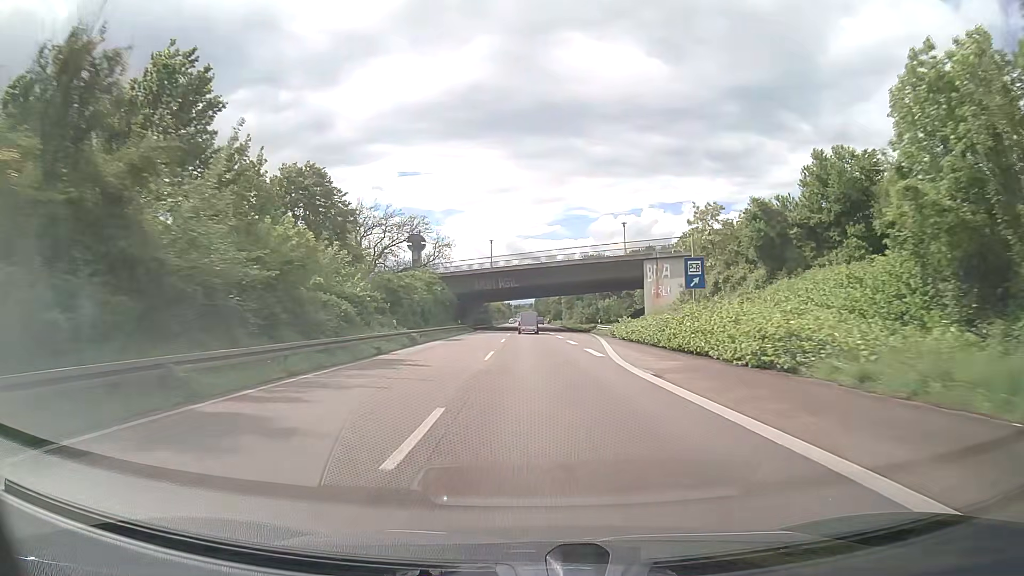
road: trunk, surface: asphalt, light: Day
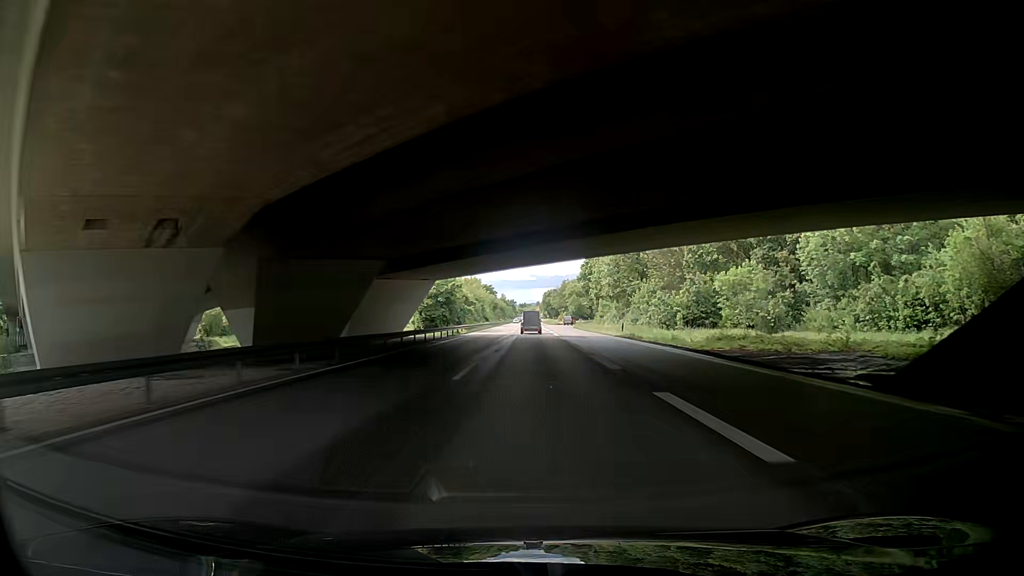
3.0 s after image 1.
(-0.5, +78.6) m; -1°
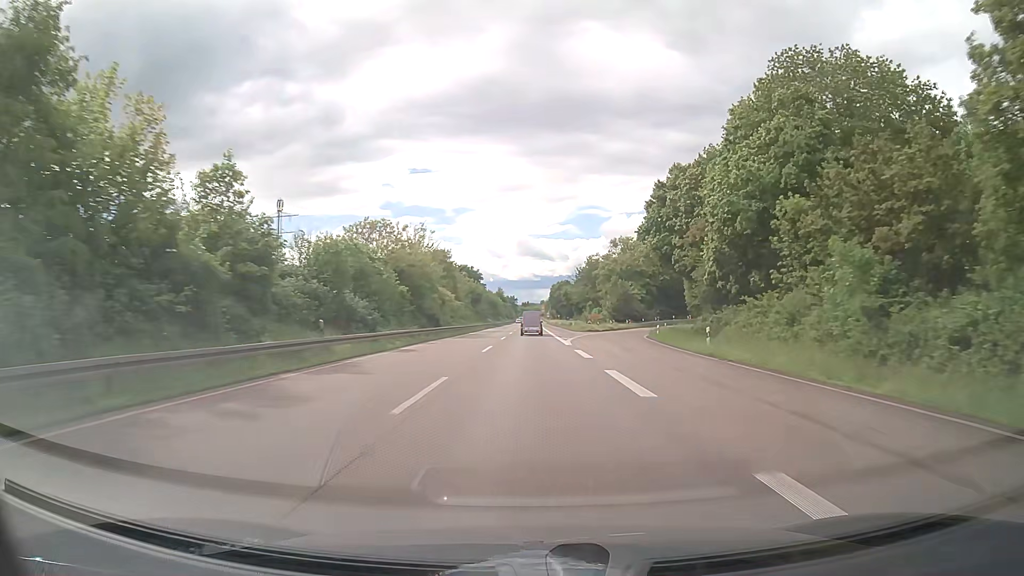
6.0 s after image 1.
(-0.6, +78.5) m; 0°
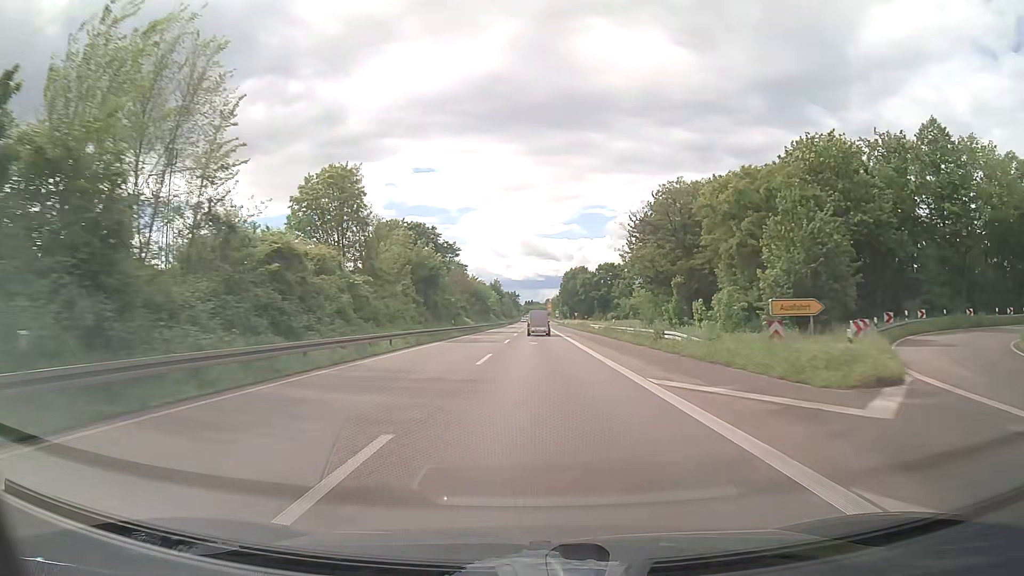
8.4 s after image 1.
(-0.3, +62.7) m; 0°
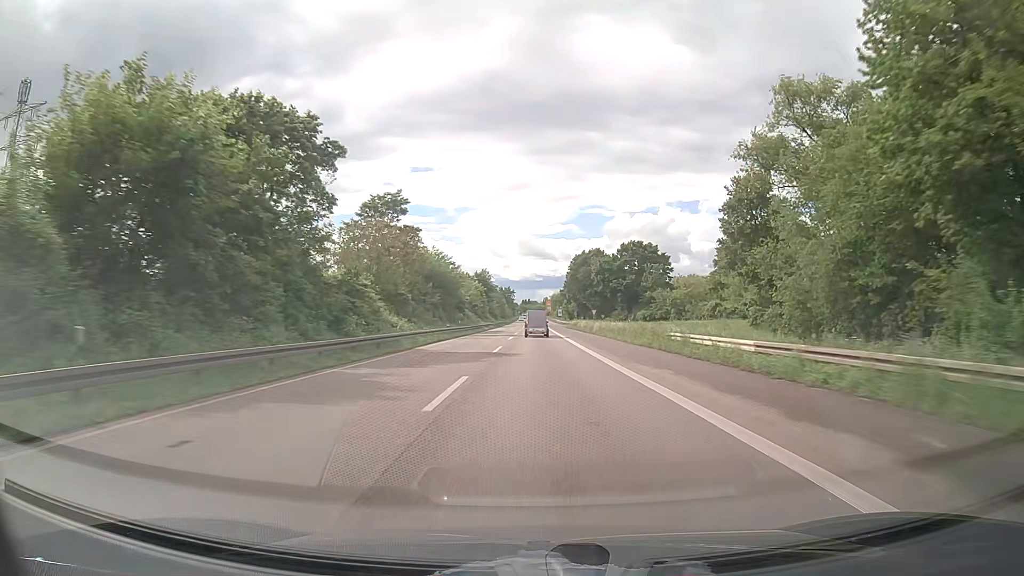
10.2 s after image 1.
(+0.1, +47.0) m; 0°
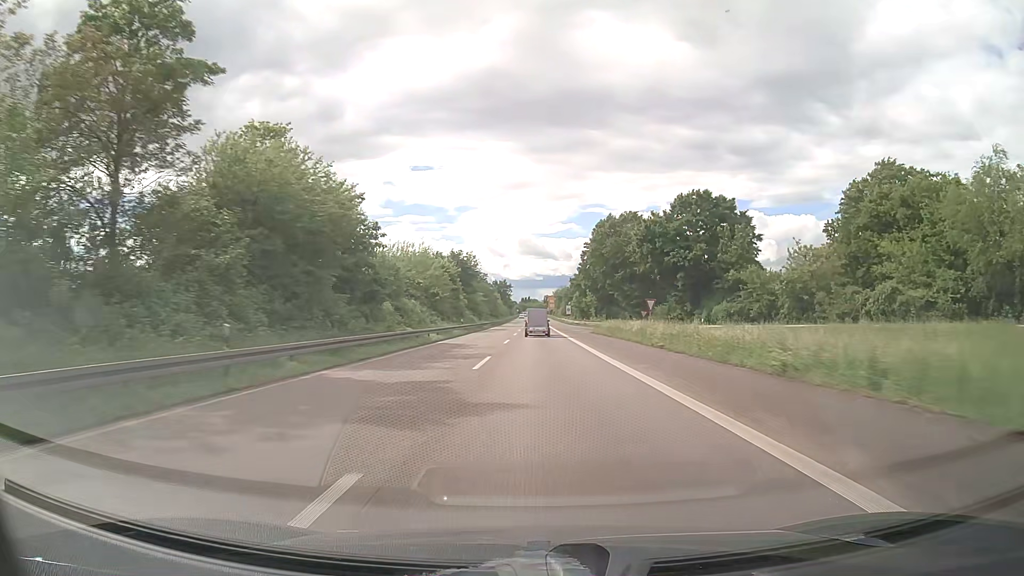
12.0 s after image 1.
(0.0, +47.0) m; 0°
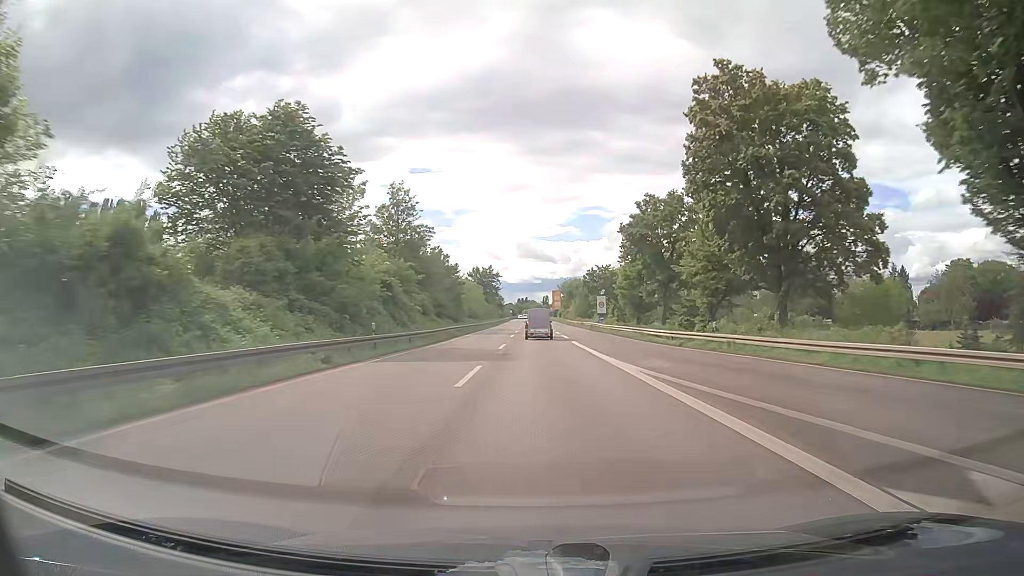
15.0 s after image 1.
(+0.4, +78.1) m; 0°
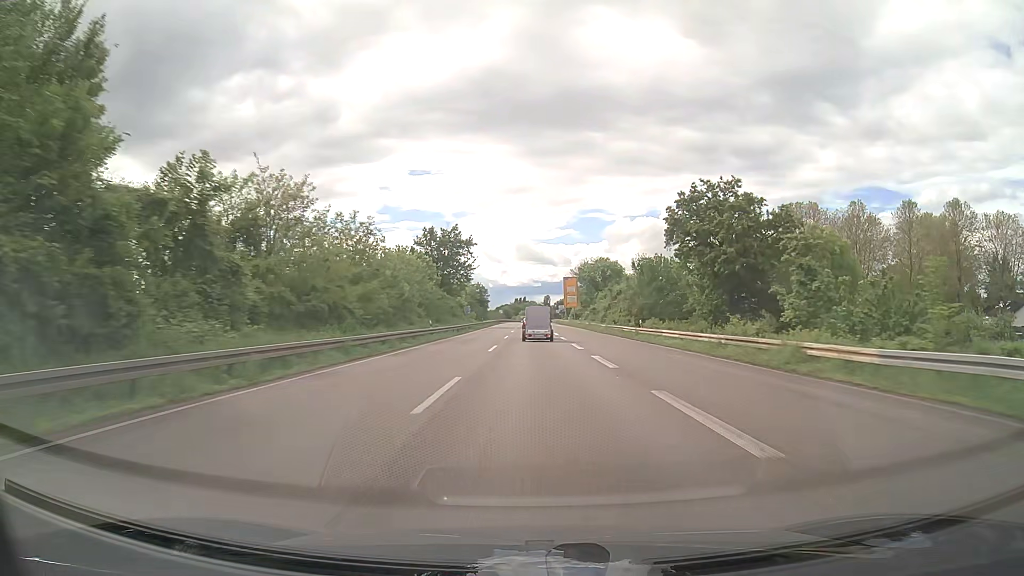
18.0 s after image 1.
(-0.1, +77.5) m; 0°
(0, +10) (0, +20) (0, +30) (0, +40) (0, +50) (0, +60) (0, +70) (0, +80) (0, +90) (0, +100) m
